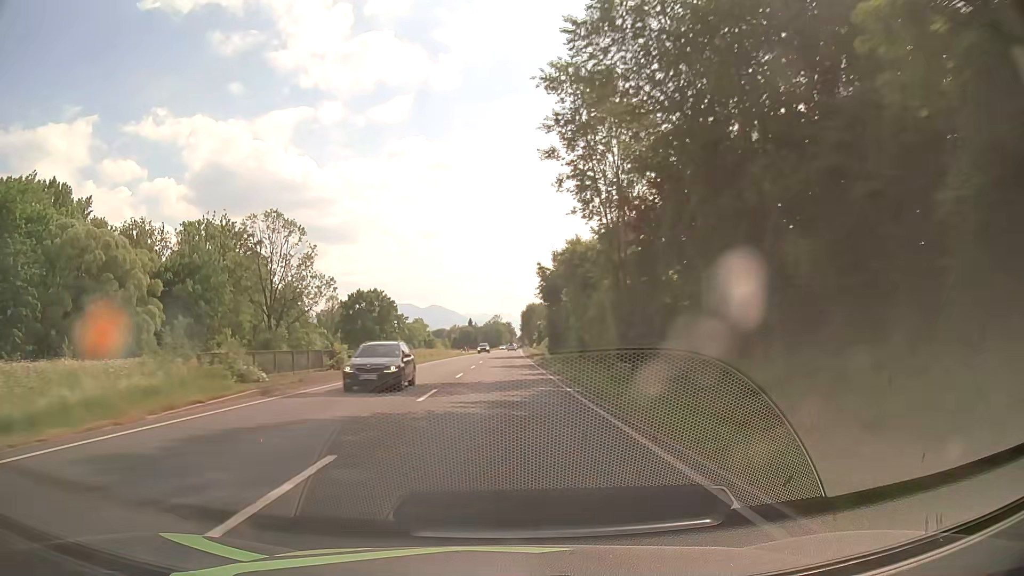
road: primary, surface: asphalt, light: Day
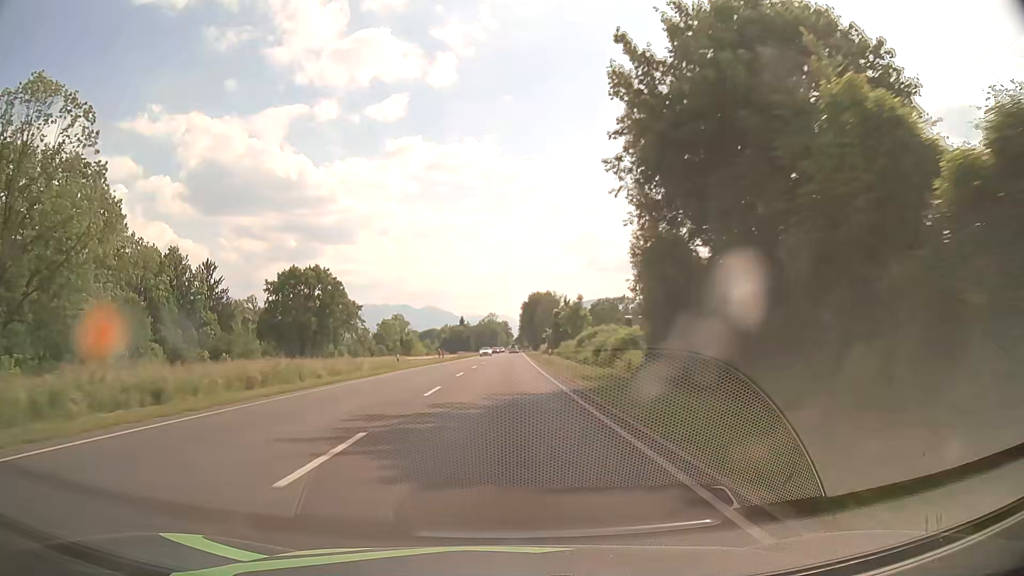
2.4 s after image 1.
(+0.1, +58.2) m; 0°
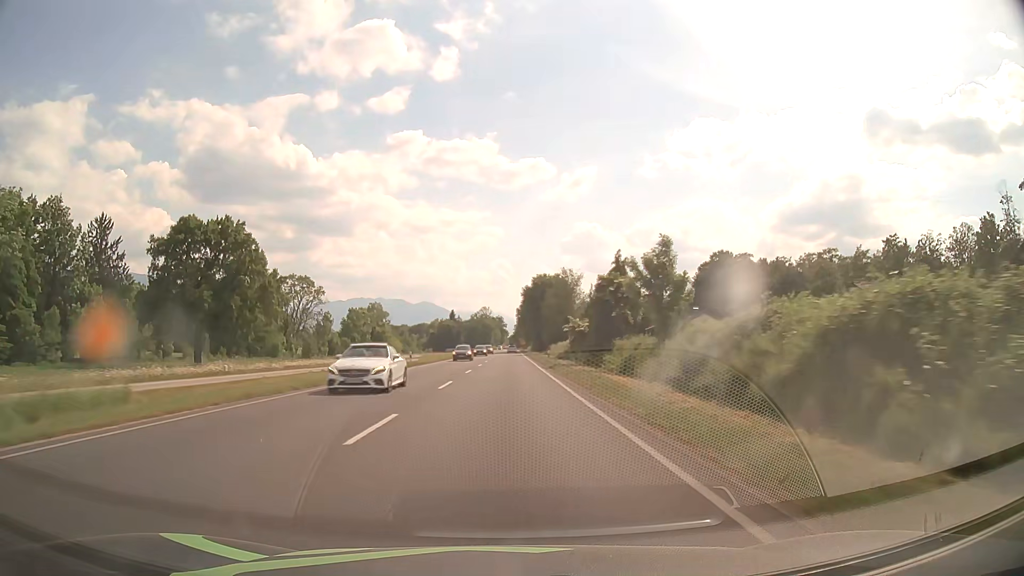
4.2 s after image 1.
(+0.2, +45.6) m; 0°
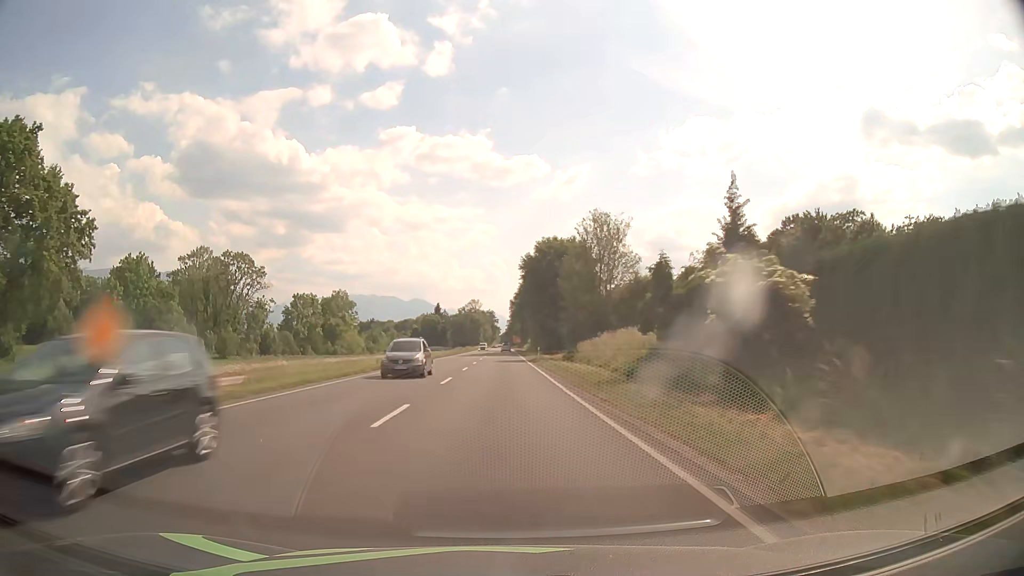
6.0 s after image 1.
(+0.4, +46.4) m; +1°
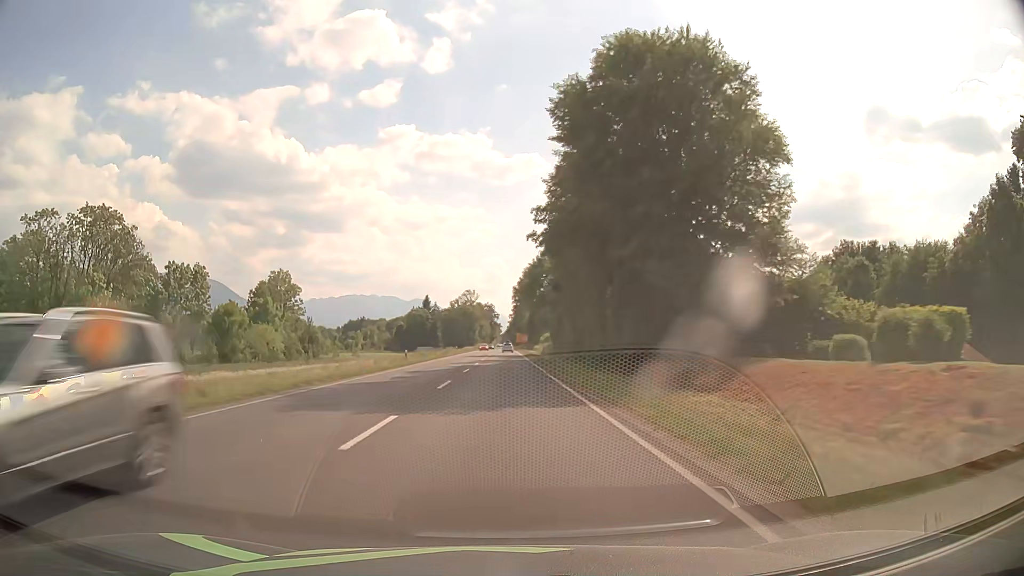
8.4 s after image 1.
(0.0, +62.6) m; 0°
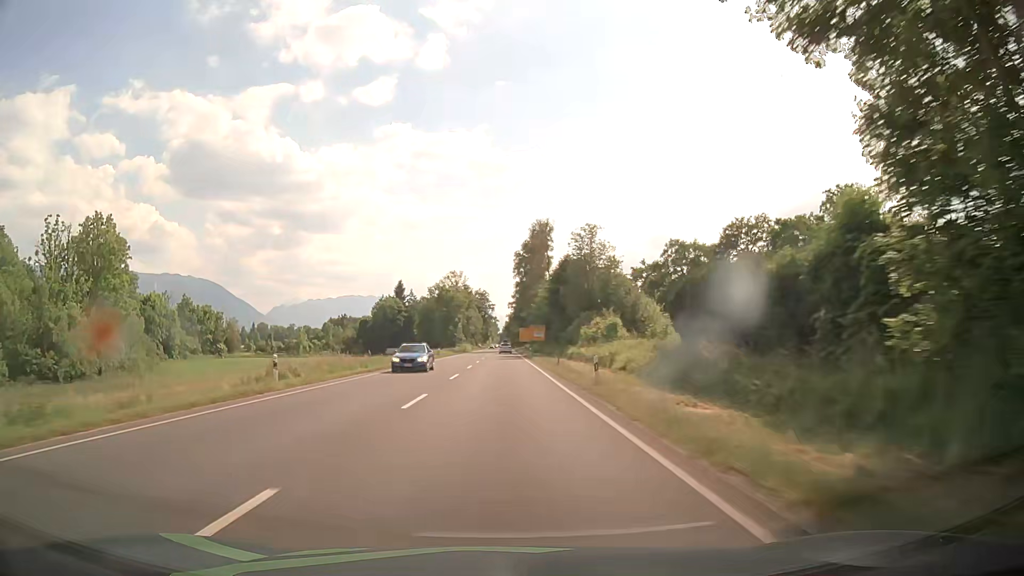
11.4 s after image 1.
(+0.1, +78.7) m; 0°
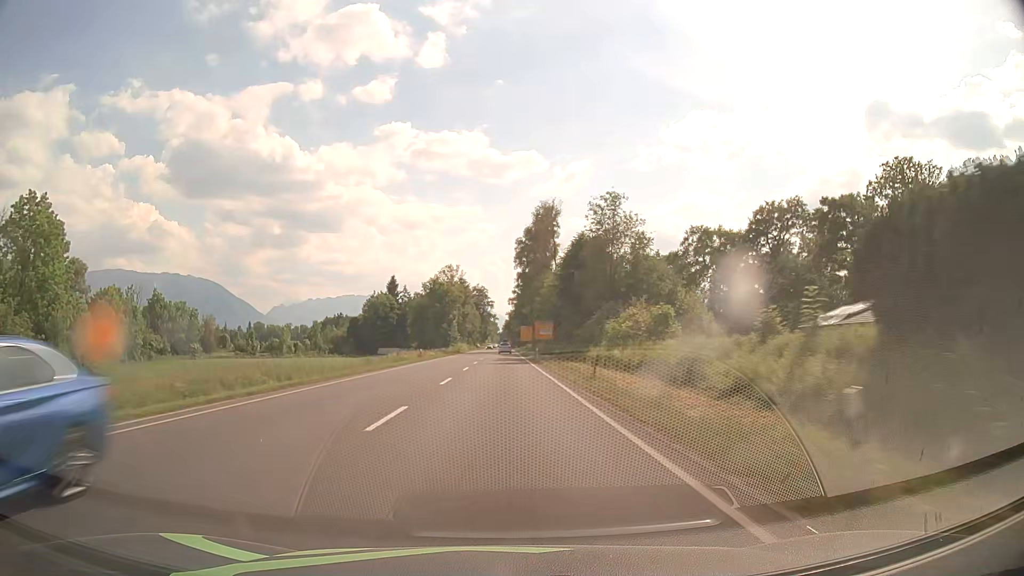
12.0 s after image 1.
(0.0, +15.8) m; 0°
